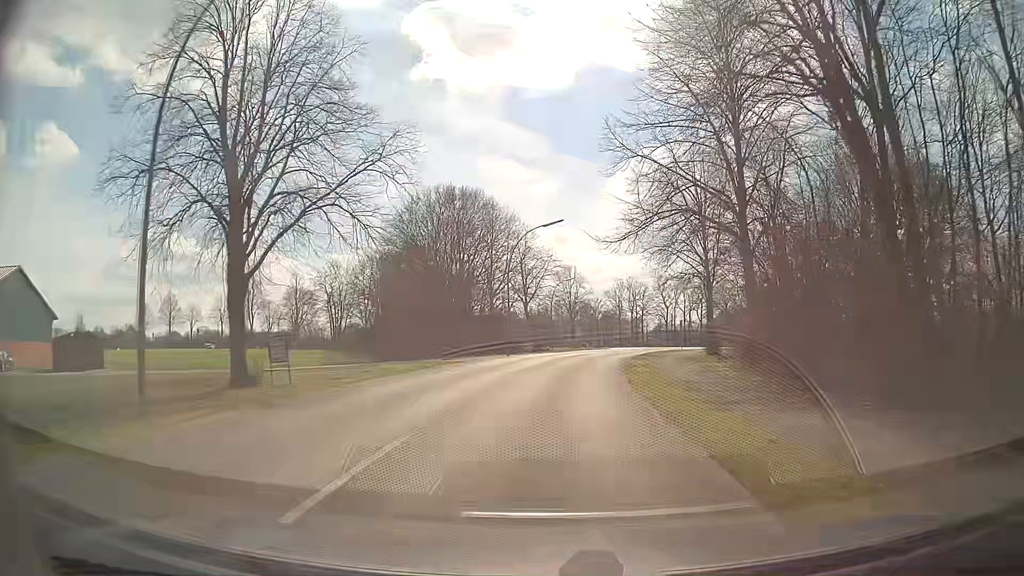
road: residential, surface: asphalt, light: Day
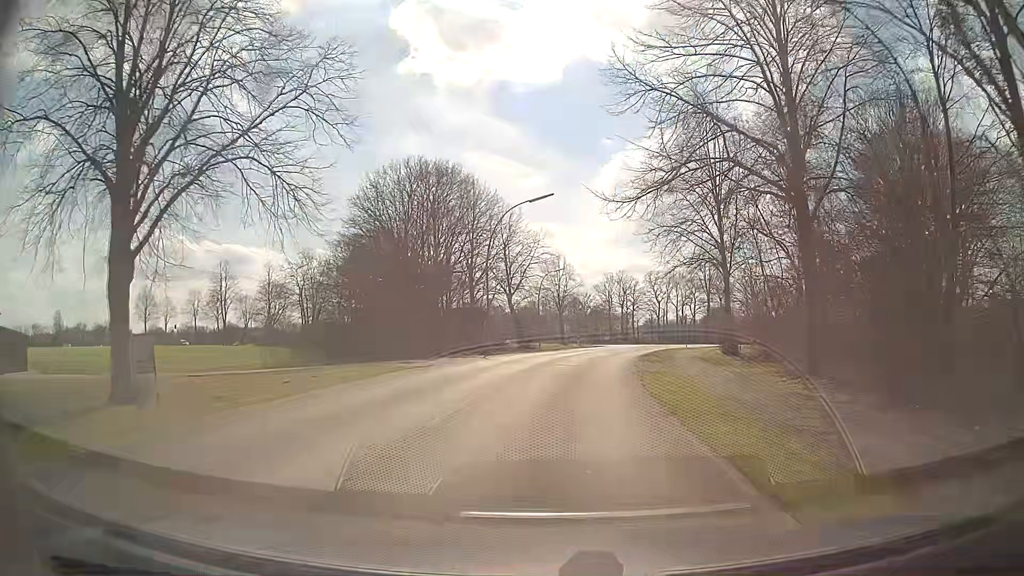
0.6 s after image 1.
(+0.1, +7.4) m; +1°
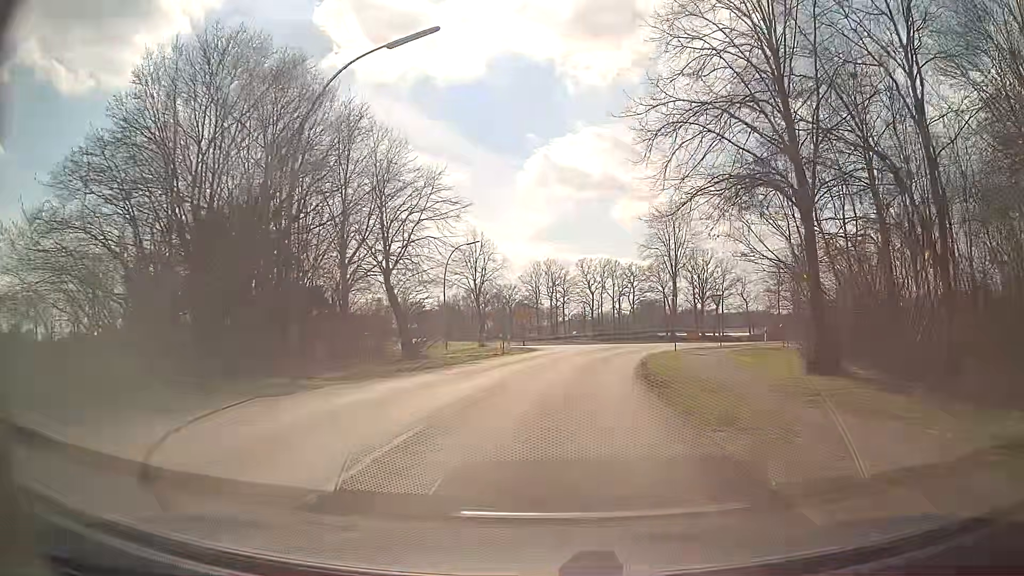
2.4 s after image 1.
(+1.3, +21.6) m; +7°
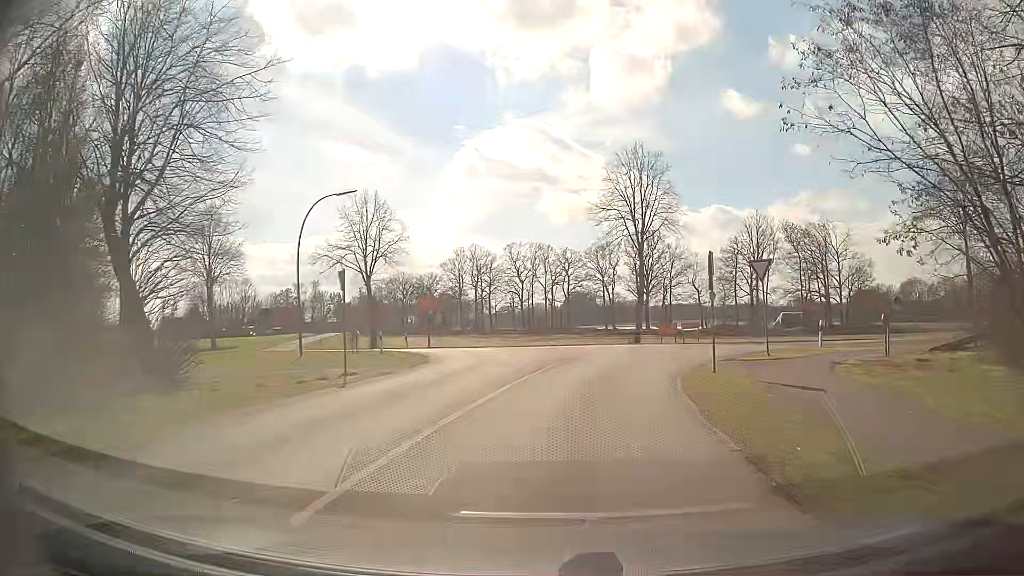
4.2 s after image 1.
(+0.9, +18.9) m; +6°
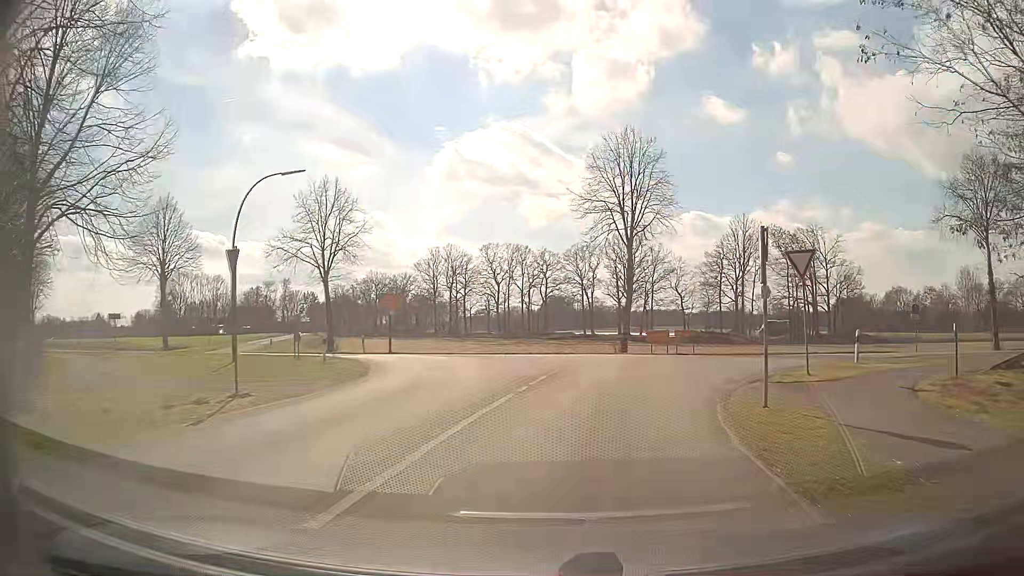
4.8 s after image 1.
(+0.1, +5.2) m; +2°
